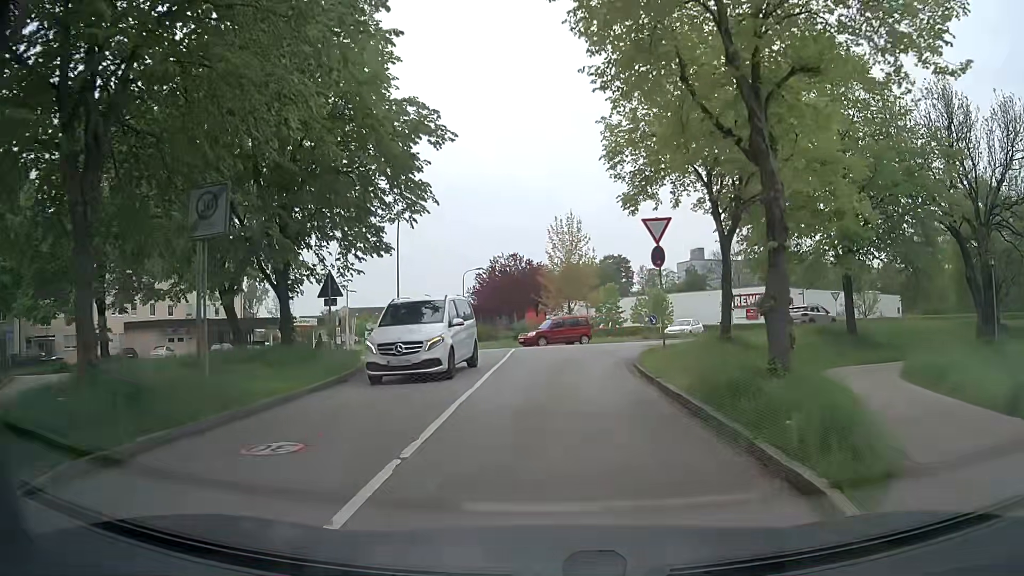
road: residential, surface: asphalt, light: Day
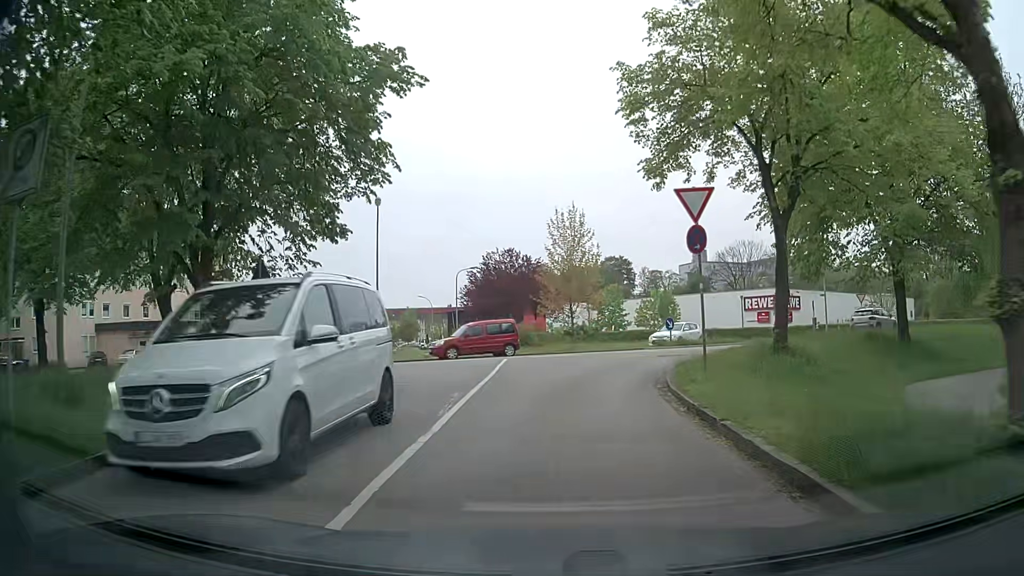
(0.0, +4.8) m; 0°
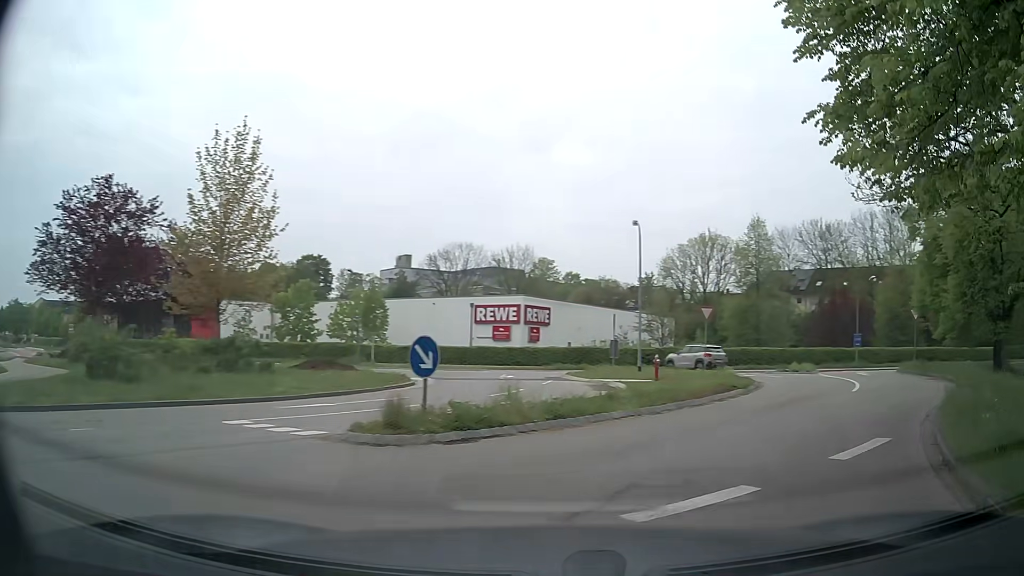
(+1.9, +20.3) m; +25°
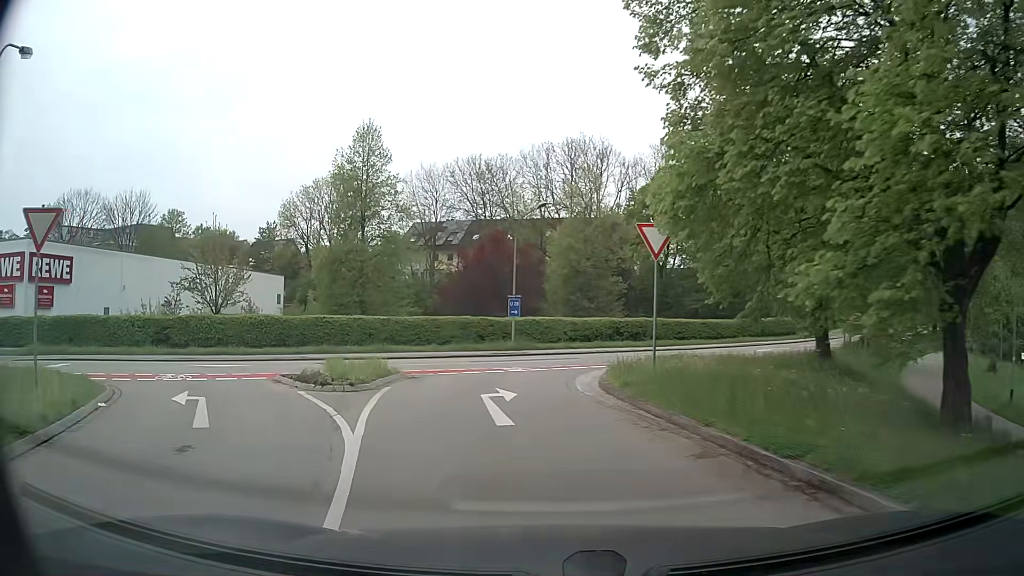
(+10.1, +20.0) m; +28°
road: tertiary
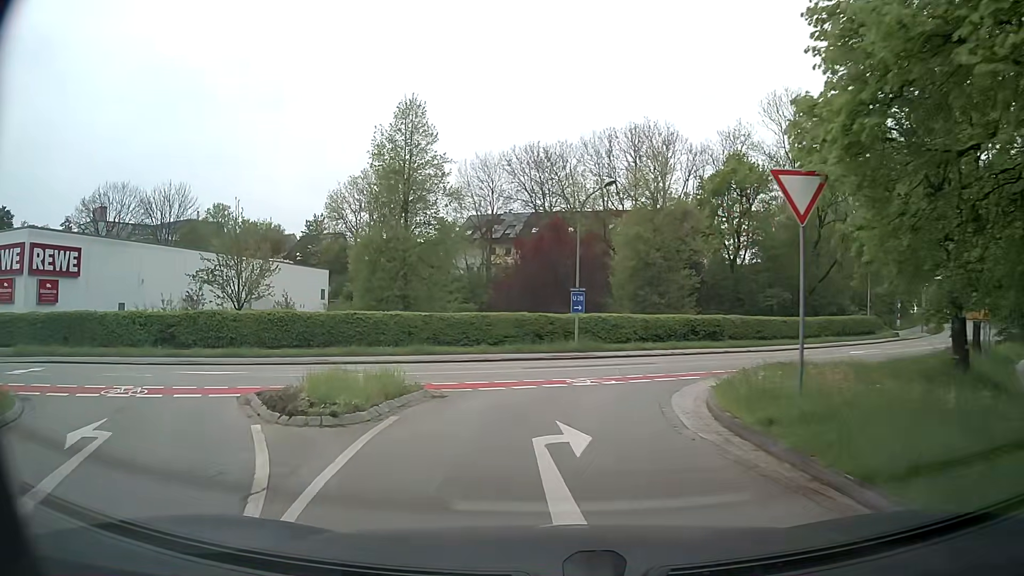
(-0.2, +4.8) m; -5°
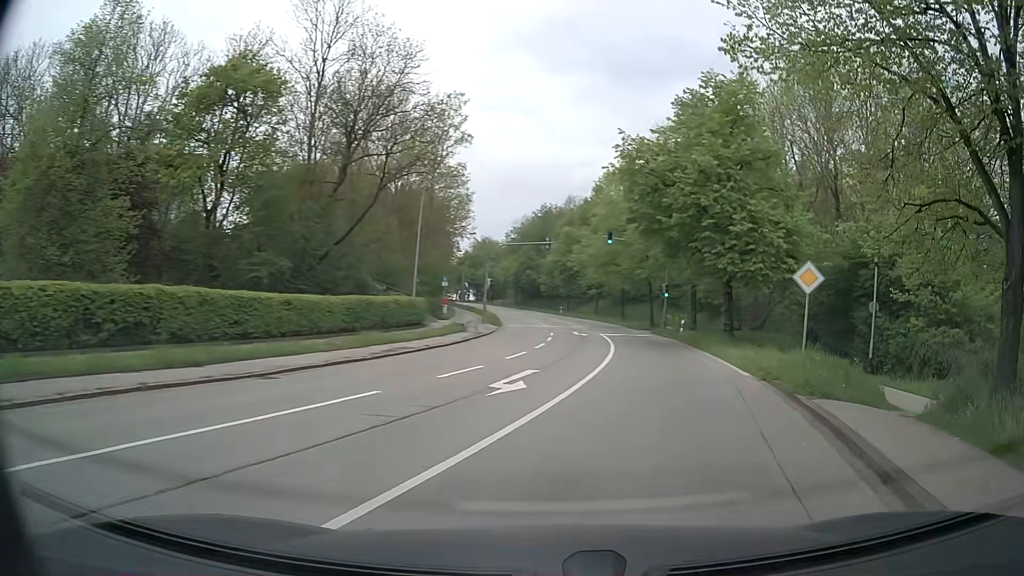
(+6.1, +21.8) m; +45°
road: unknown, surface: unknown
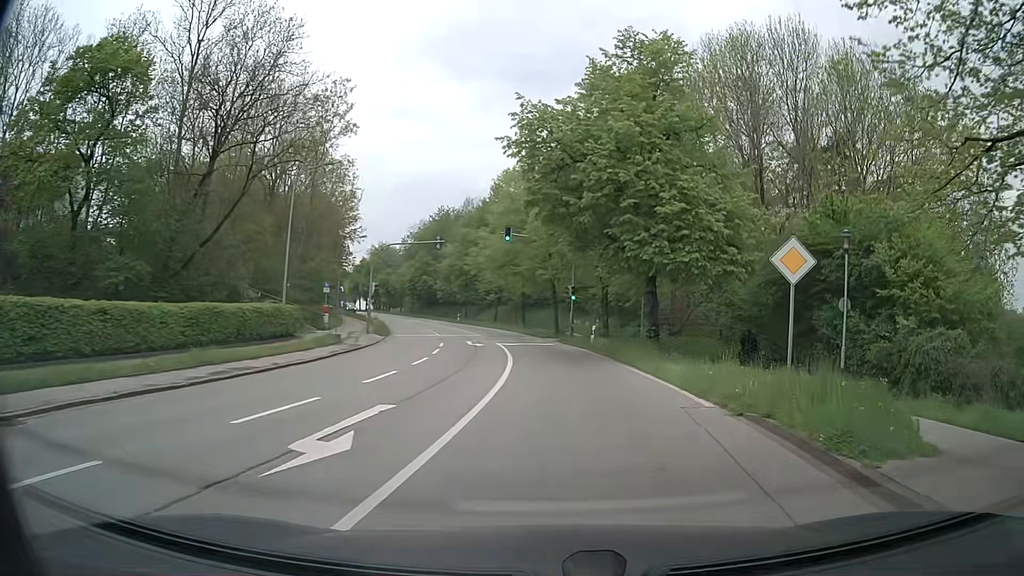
(+0.5, +5.6) m; +9°
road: secondary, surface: asphalt
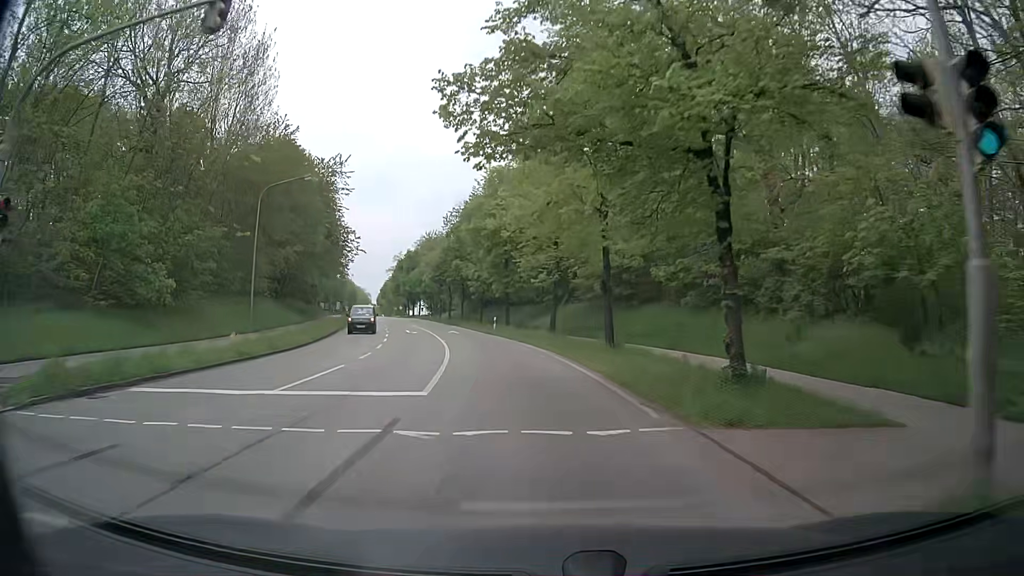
(-1.1, +36.4) m; -8°
(0, +10) (-1, +20) (-2, +30) (-4, +40) (-6, +49) (-9, +59) (-11, +69) (-14, +79) (-16, +88) (-19, +98) m
